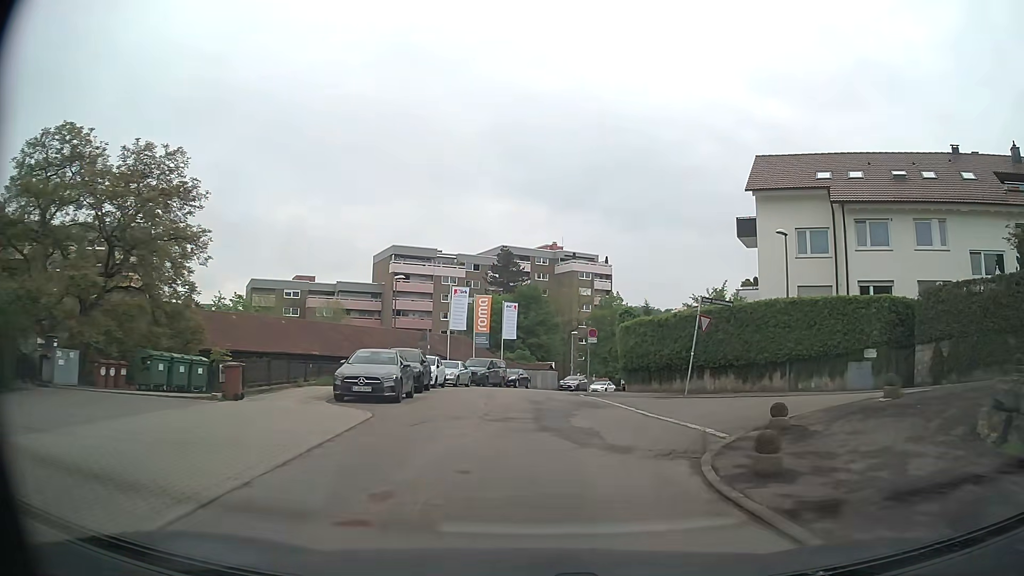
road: residential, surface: asphalt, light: Day
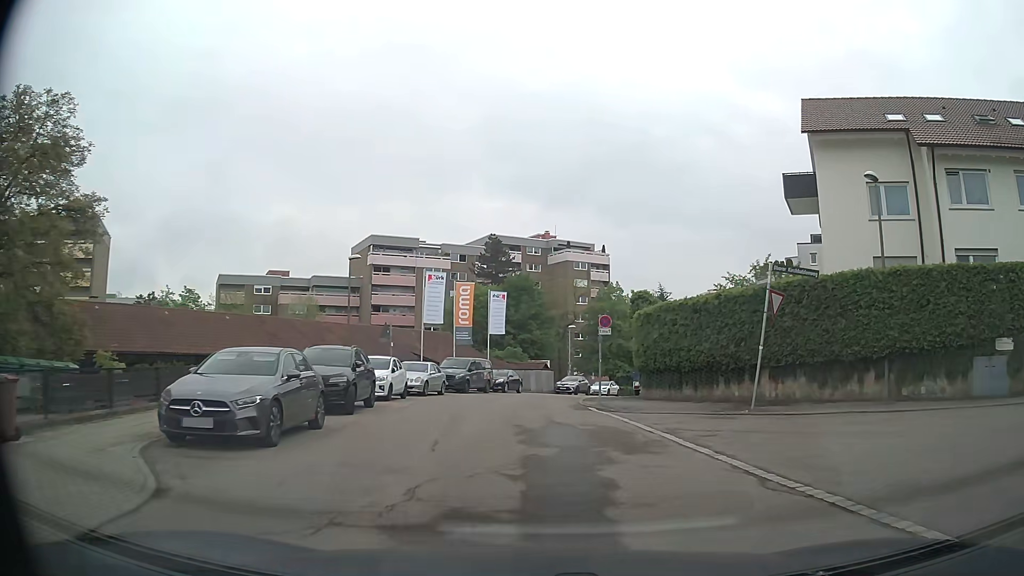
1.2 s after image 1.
(+0.2, +8.5) m; +2°
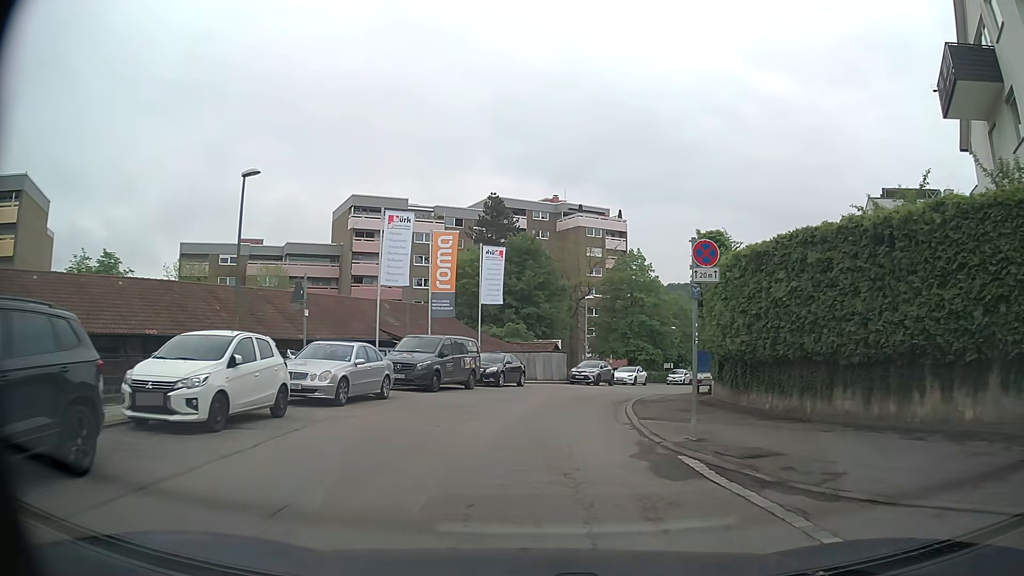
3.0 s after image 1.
(-0.1, +12.9) m; -1°
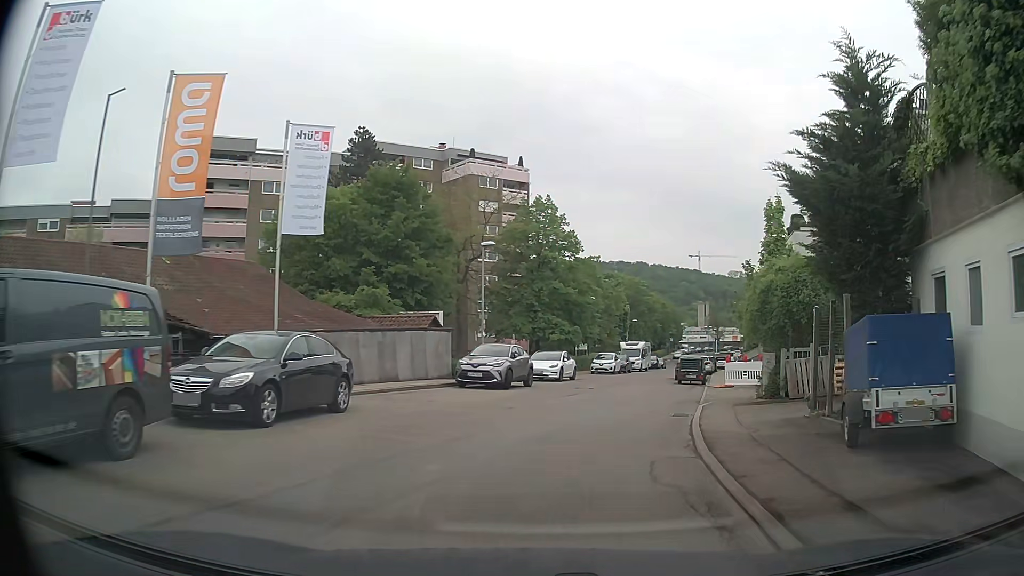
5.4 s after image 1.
(+0.8, +18.0) m; +10°
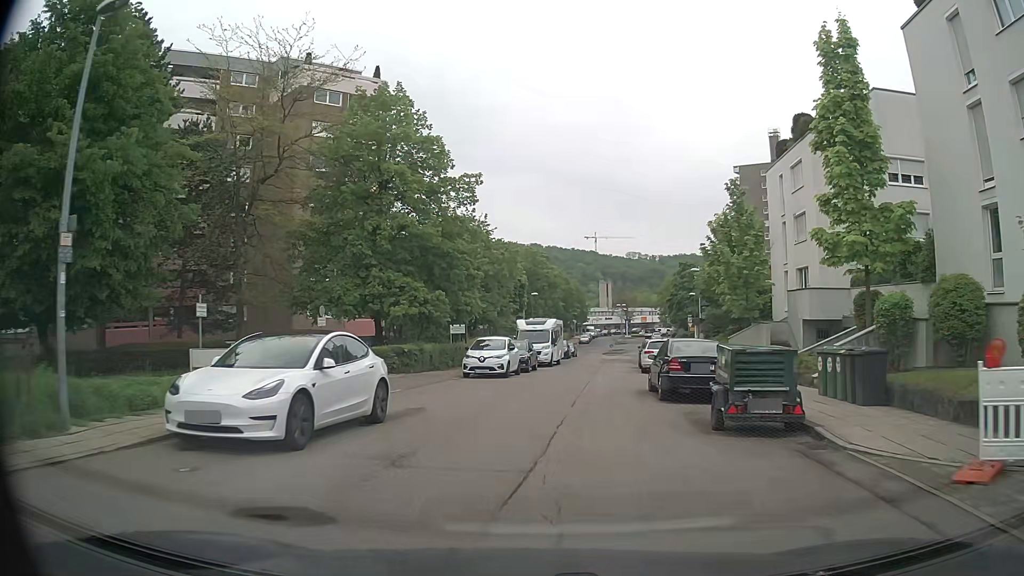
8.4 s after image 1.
(+2.6, +22.9) m; +9°
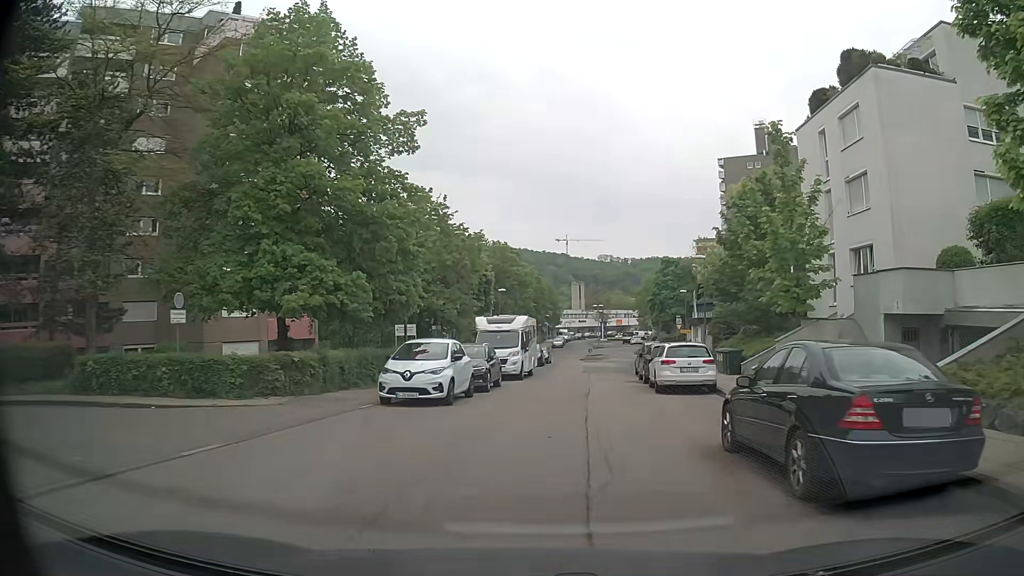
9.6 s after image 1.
(+0.3, +9.7) m; +3°
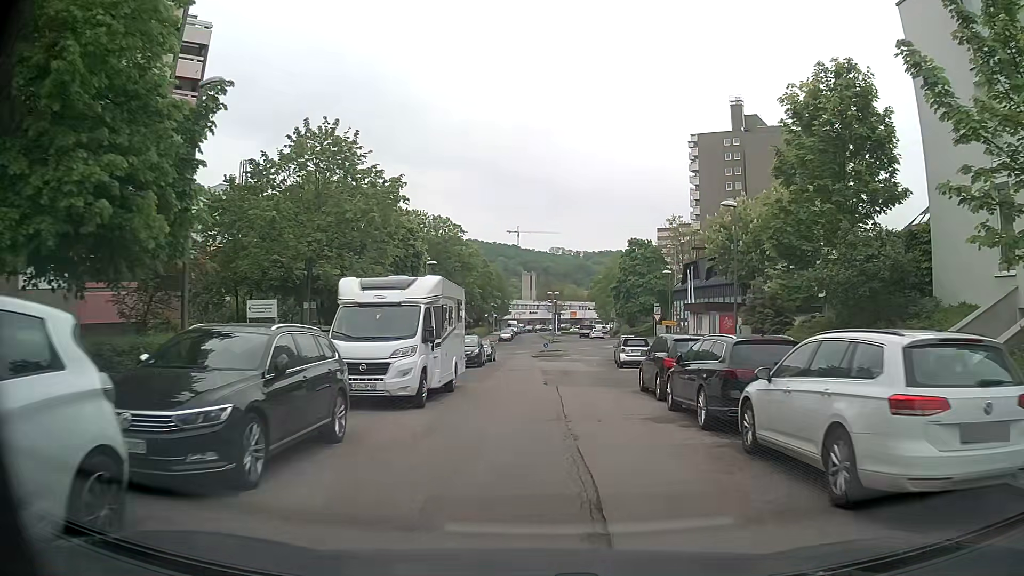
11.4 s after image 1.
(+0.5, +14.6) m; +4°
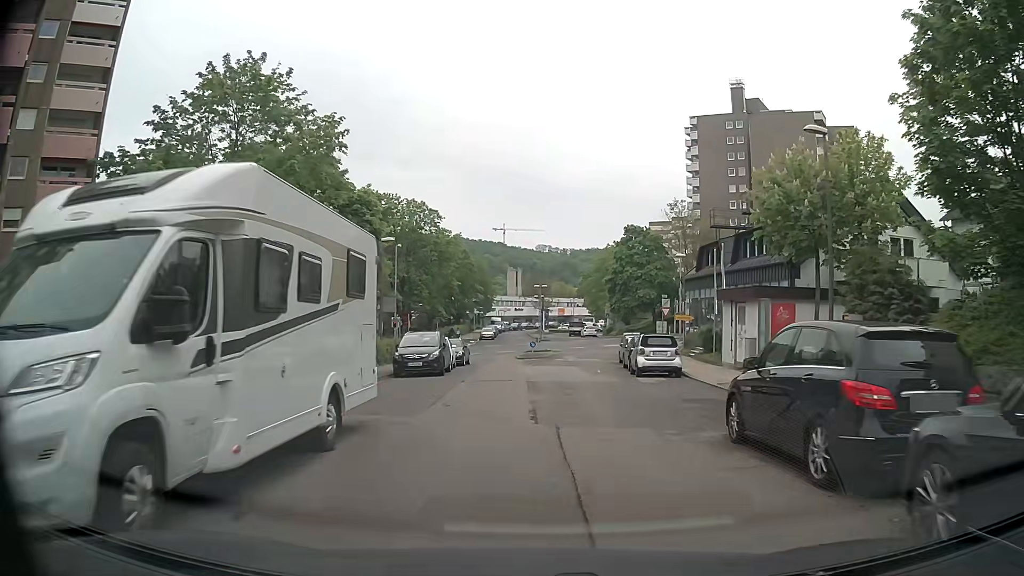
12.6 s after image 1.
(+0.2, +9.6) m; +1°
